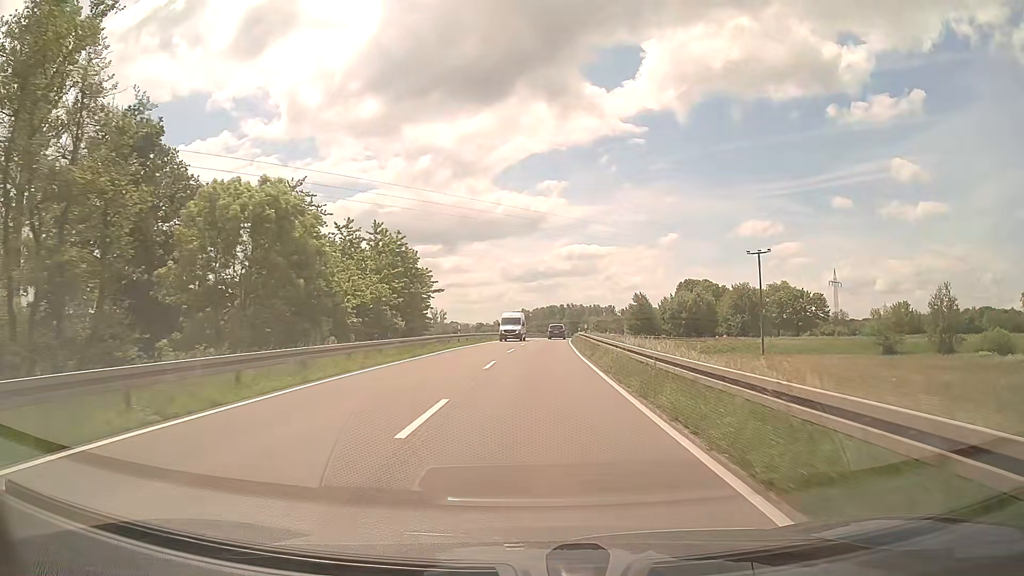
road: secondary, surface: asphalt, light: Day
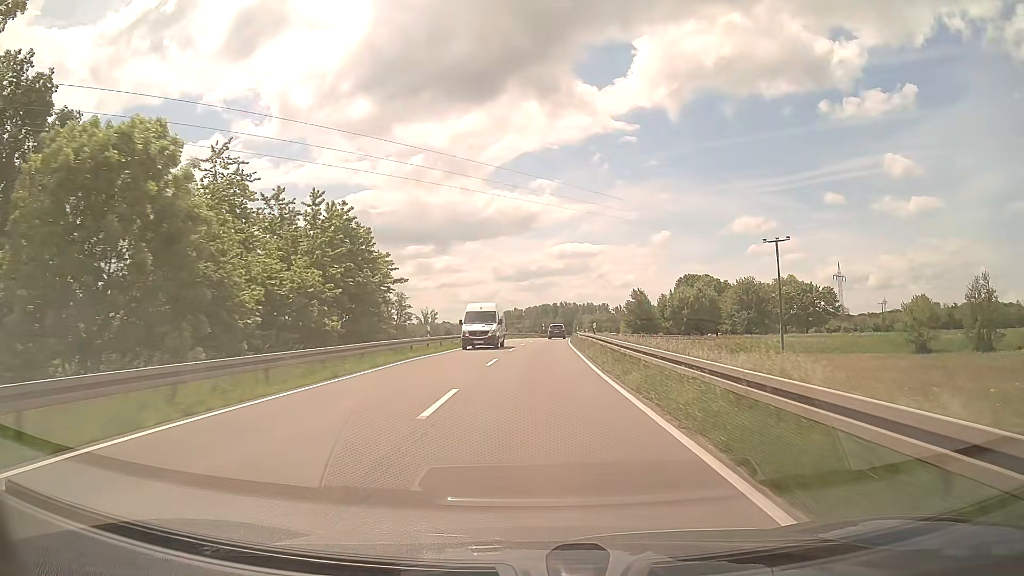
(+0.1, +10.5) m; +1°
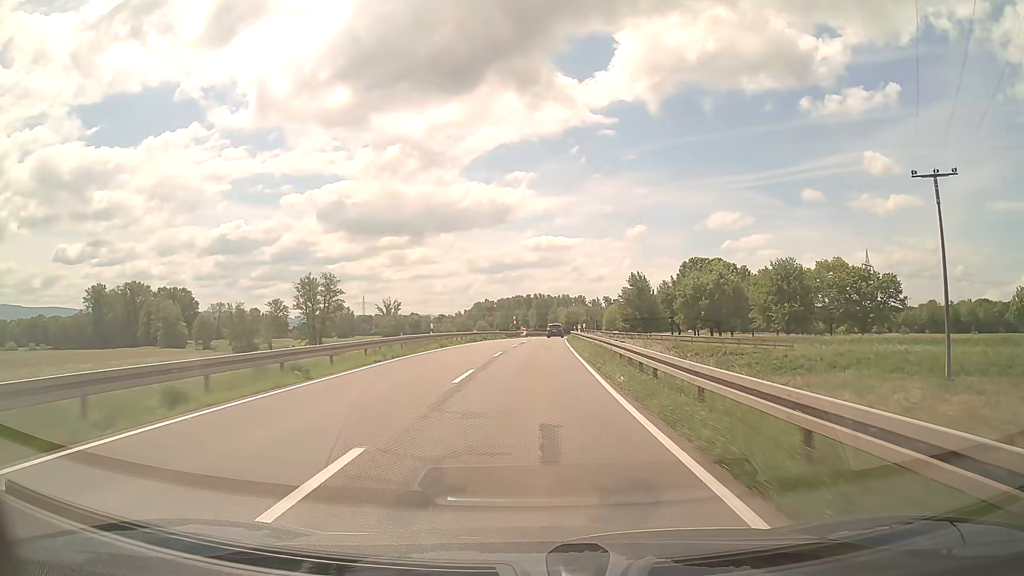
(+0.9, +42.5) m; +2°
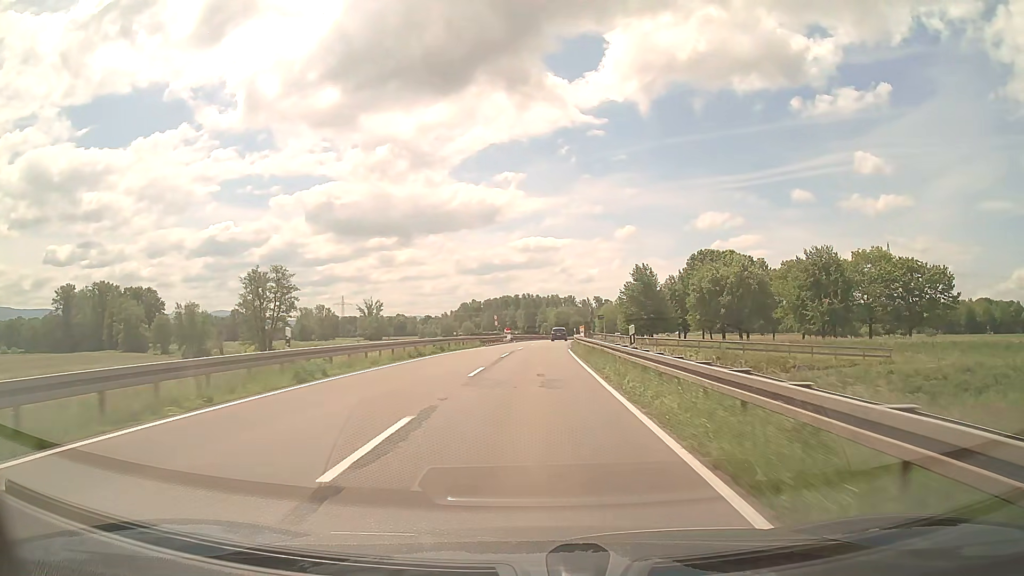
(+0.1, +21.4) m; +1°
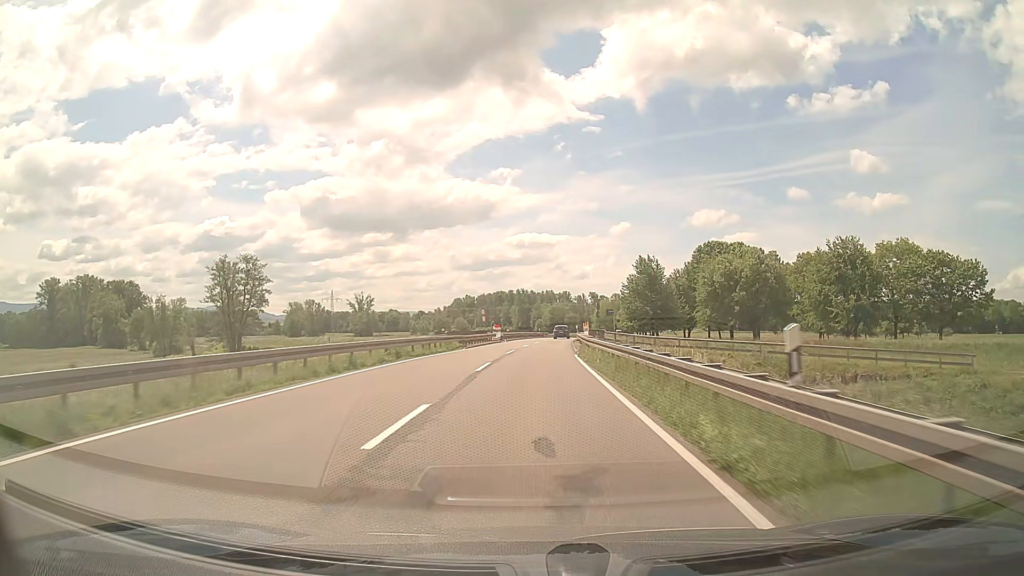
(0.0, +10.7) m; 0°
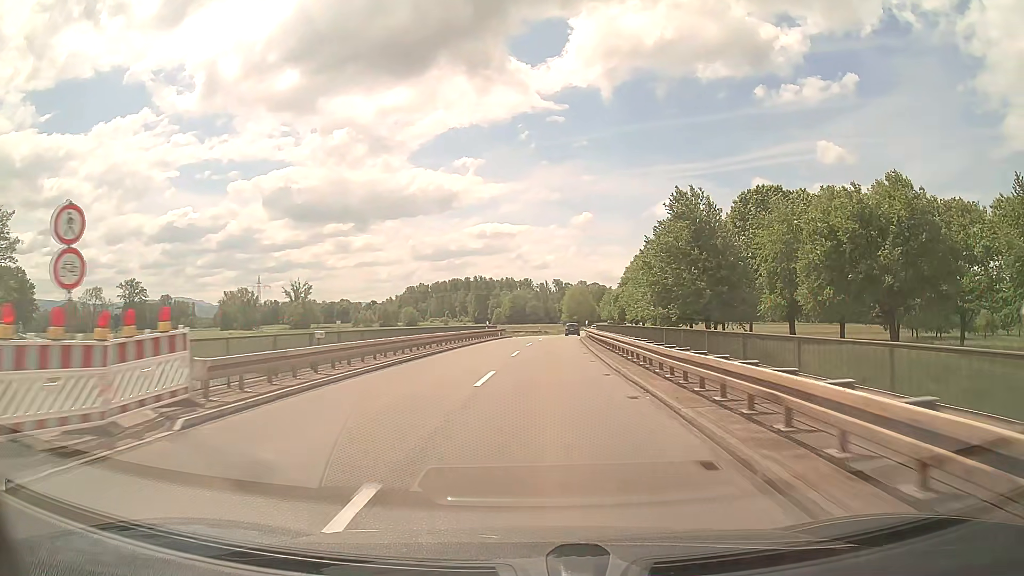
(+1.3, +53.7) m; +3°
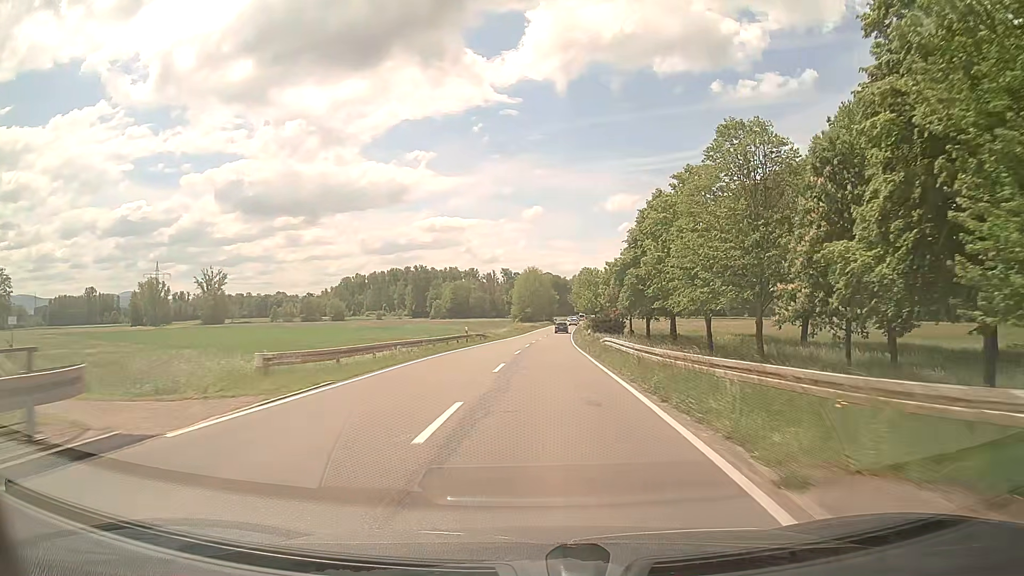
(+2.0, +54.3) m; +4°
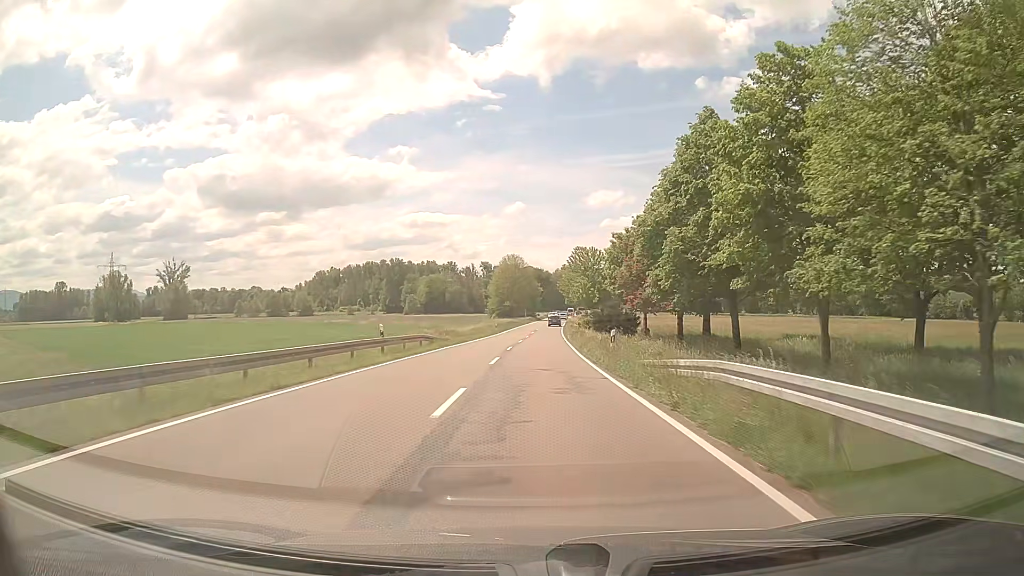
(+0.3, +22.0) m; +1°
(0, +10) (0, +20) (+1, +30) (+1, +40) (+1, +50) (+2, +60) (+2, +70) (+3, +80) (+3, +90) (+4, +100) m
